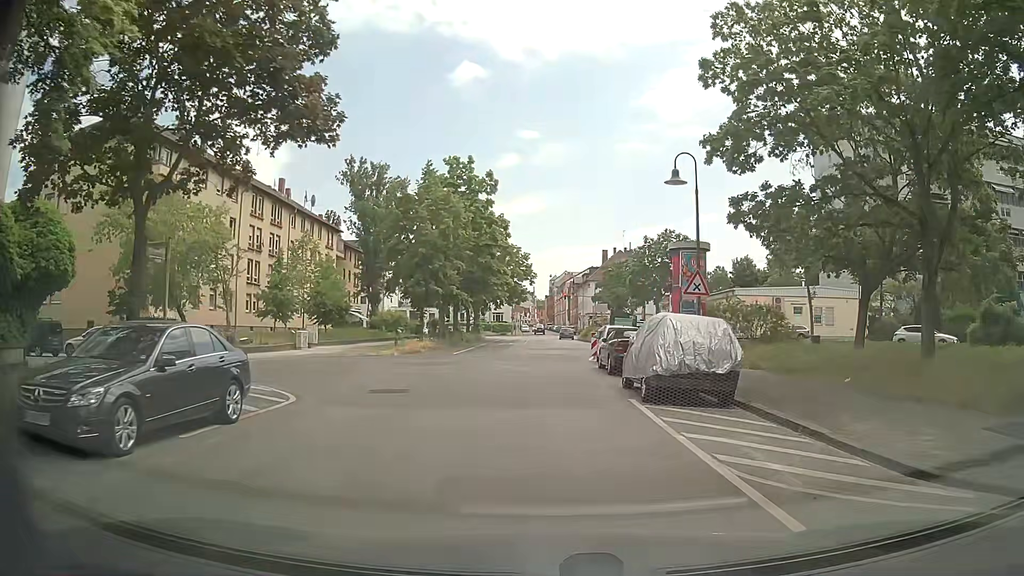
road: residential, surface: asphalt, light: Day
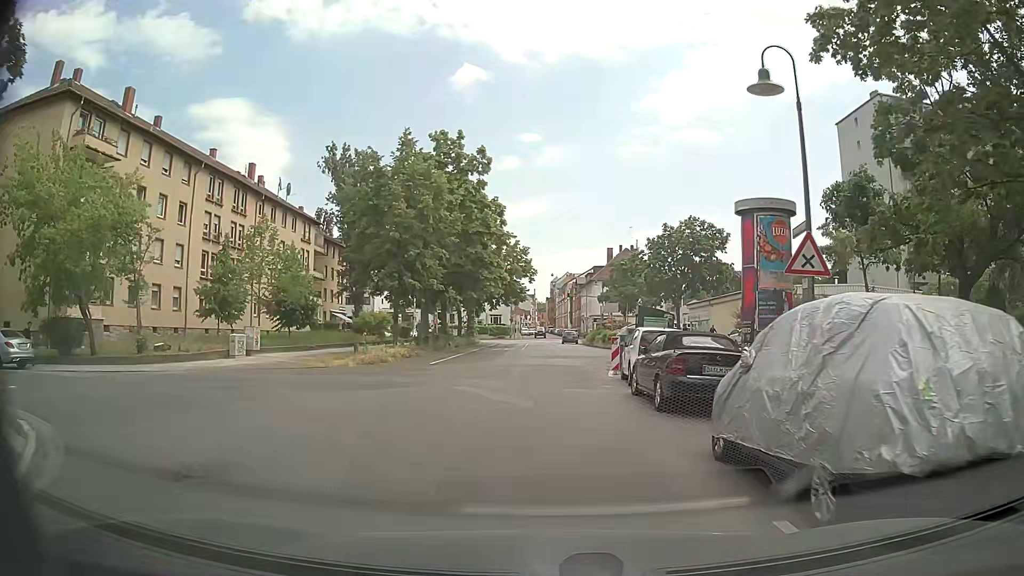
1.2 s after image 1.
(+0.2, +8.3) m; +2°
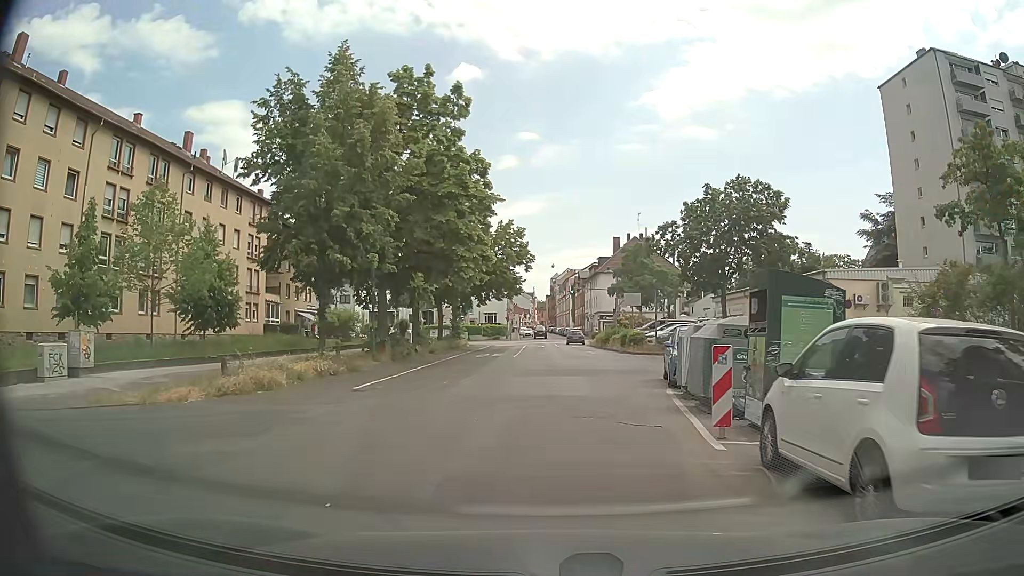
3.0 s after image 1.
(0.0, +12.6) m; +1°
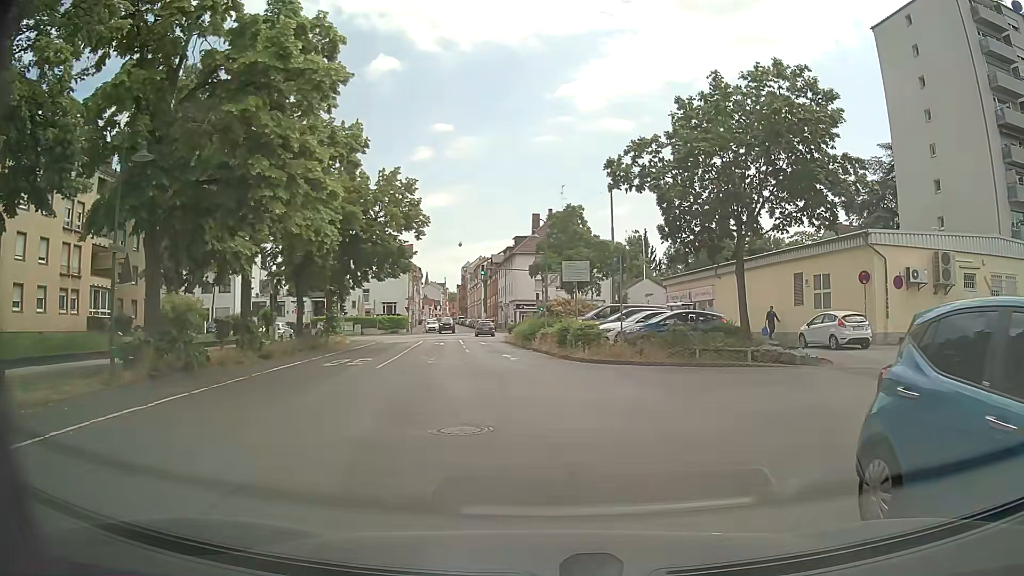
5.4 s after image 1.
(+0.4, +15.2) m; +7°
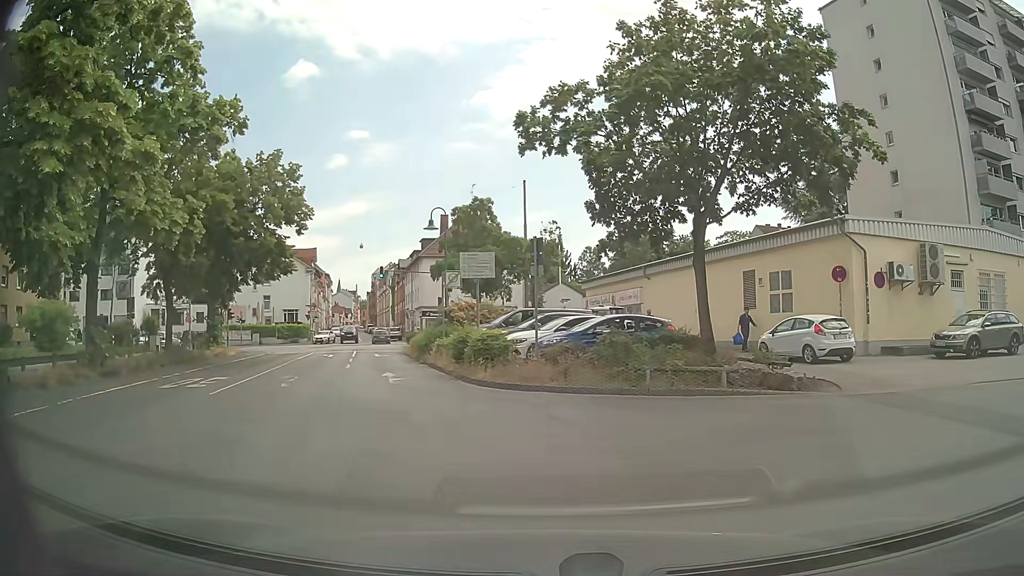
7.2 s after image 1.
(+0.3, +5.5) m; +7°
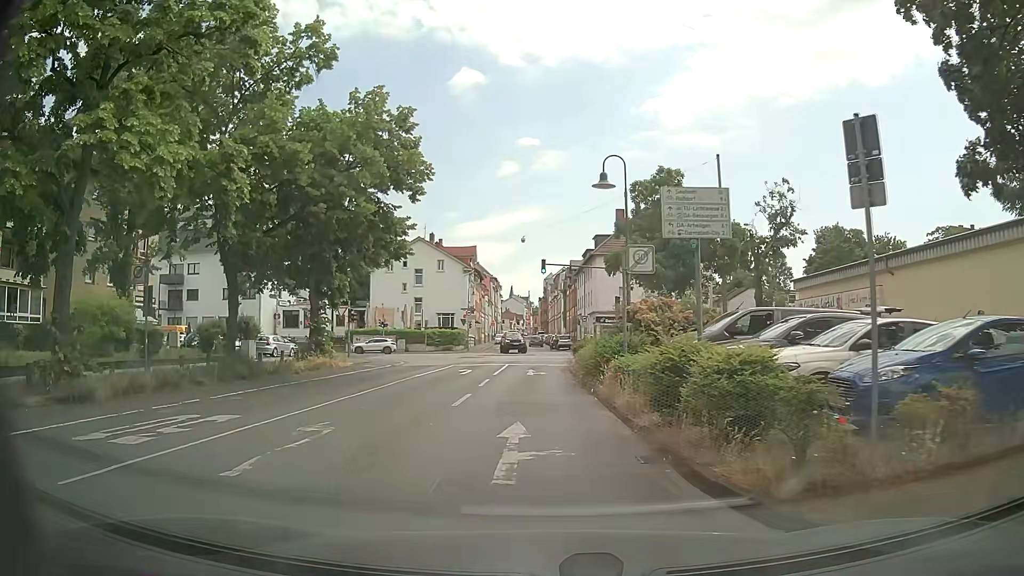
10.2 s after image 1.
(-1.1, +10.4) m; -14°
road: unclassified
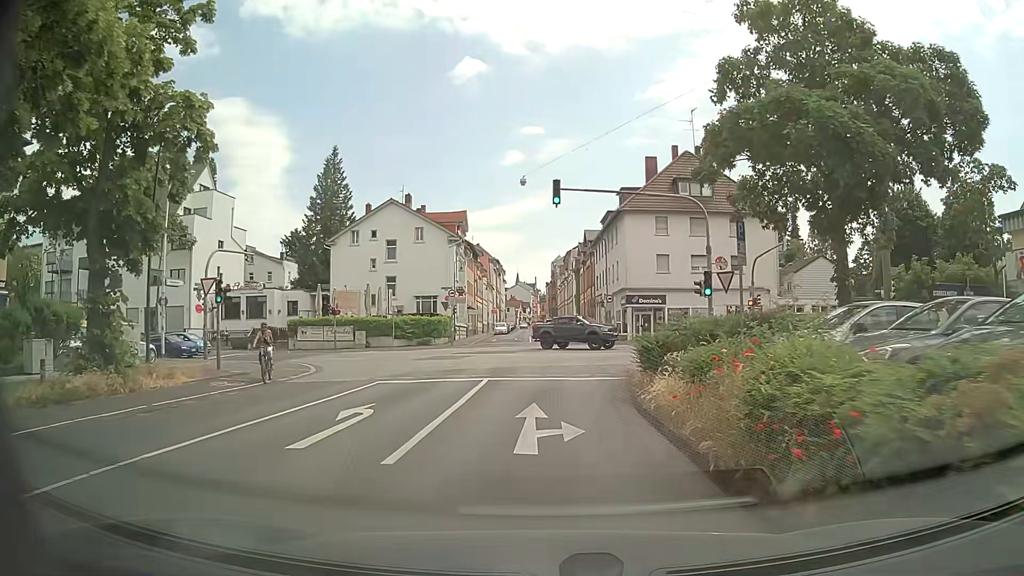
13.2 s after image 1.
(-0.4, +19.1) m; -2°
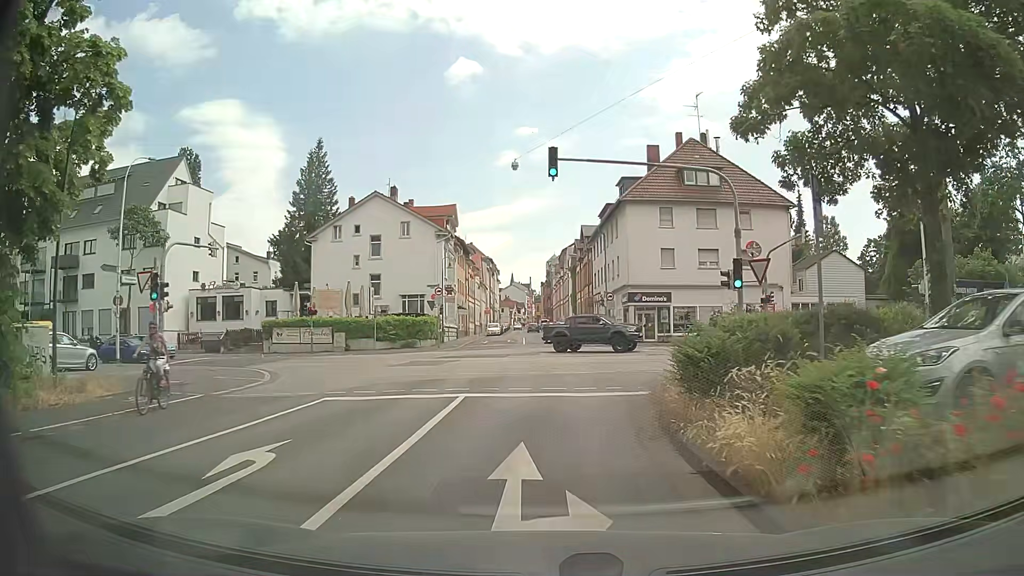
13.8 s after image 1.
(+0.1, +4.1) m; +1°
(0, +10) (0, +20) (+1, +30) (+1, +40) (0, +50) (0, +60) (-1, +70) (-1, +80) (-1, +90) (-2, +100) m
